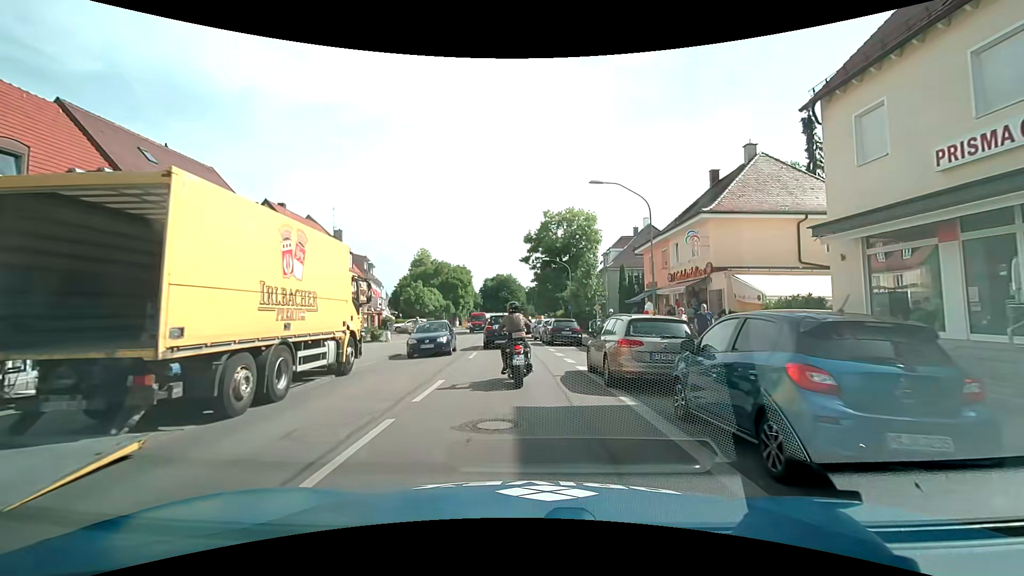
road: secondary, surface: asphalt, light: Day
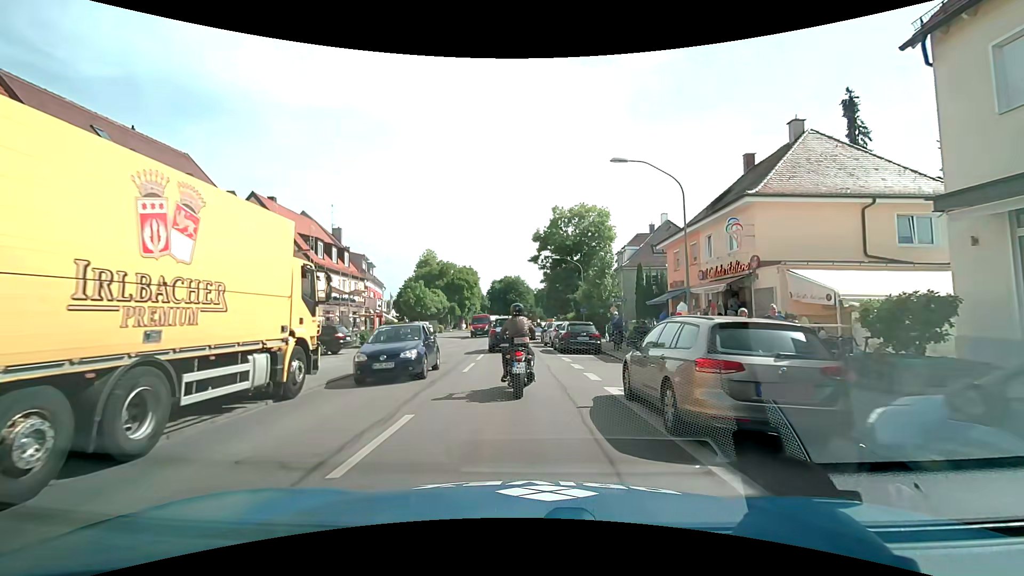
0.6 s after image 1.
(0.0, +3.8) m; 0°
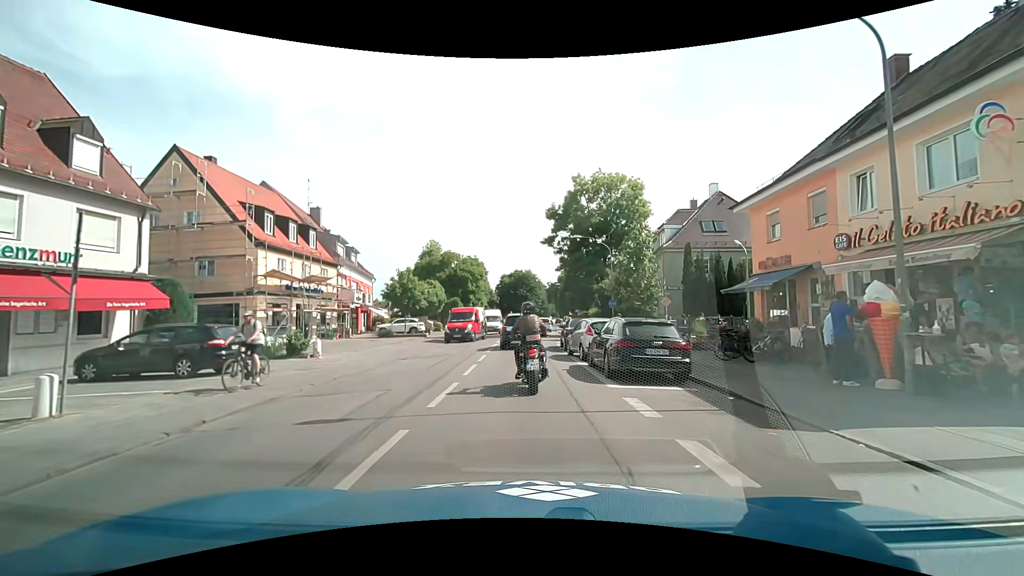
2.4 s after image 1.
(-0.2, +10.7) m; -1°
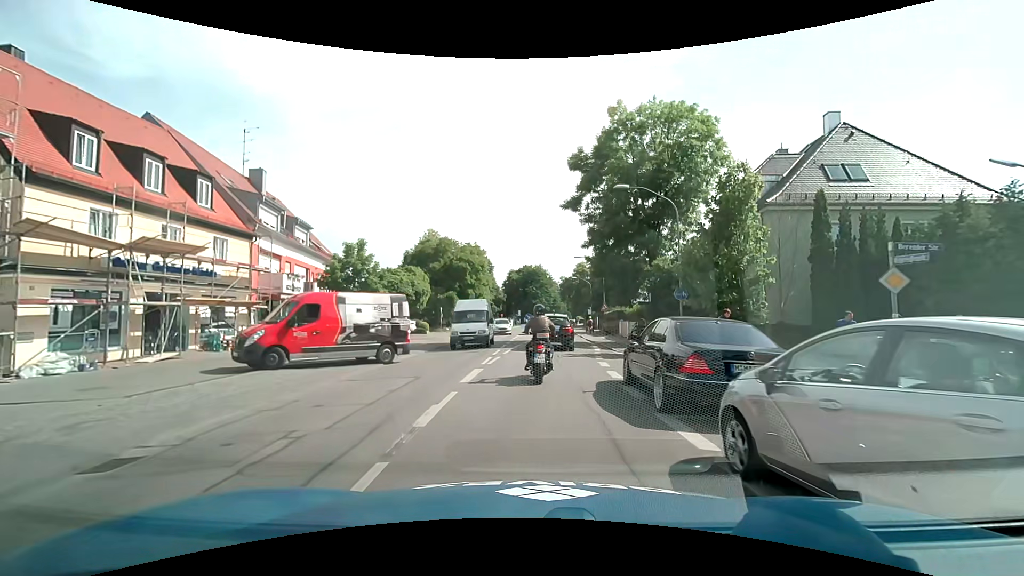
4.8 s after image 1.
(-0.3, +15.1) m; -1°
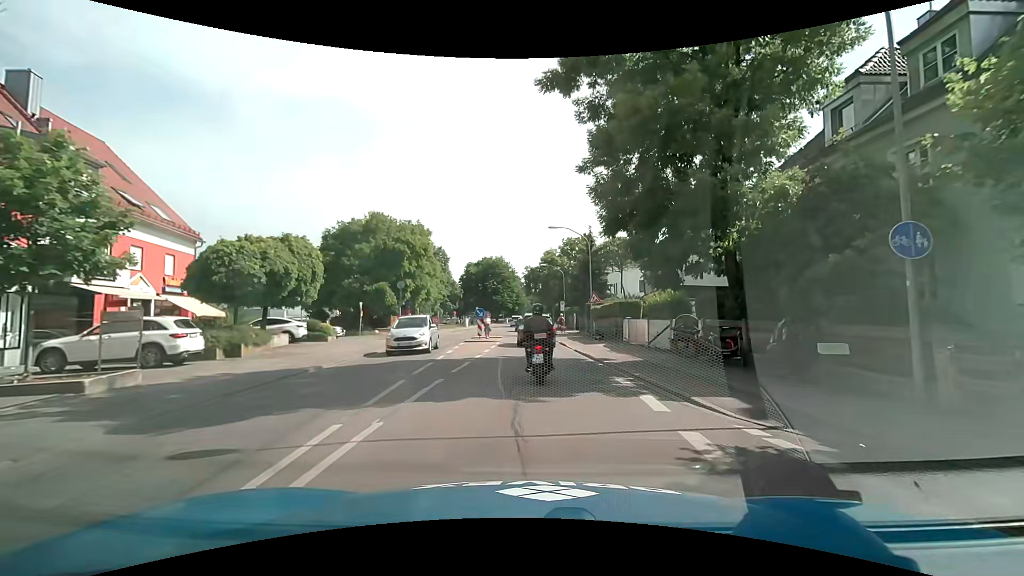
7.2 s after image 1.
(+0.5, +16.4) m; +5°
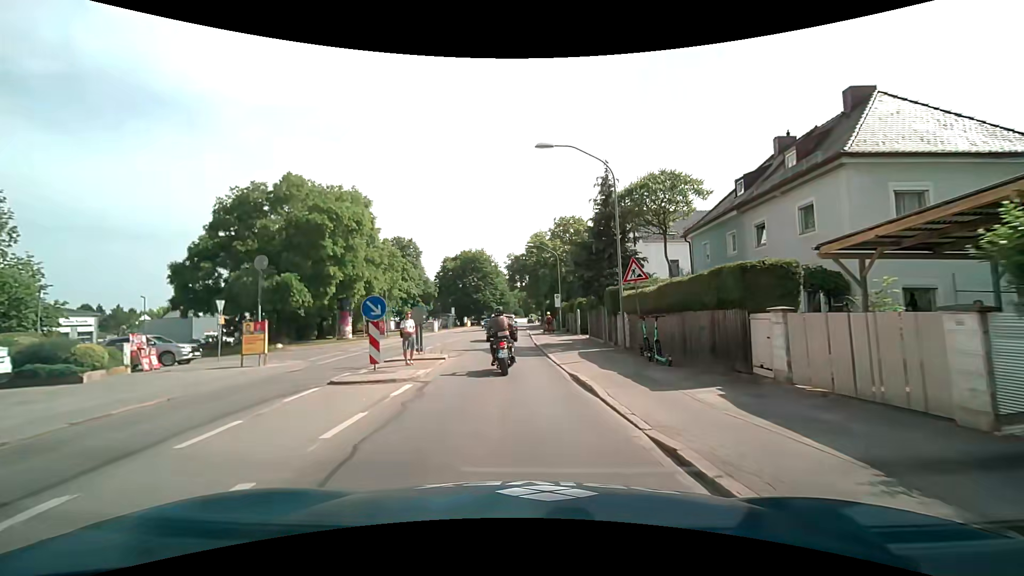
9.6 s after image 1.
(+0.4, +17.4) m; 0°
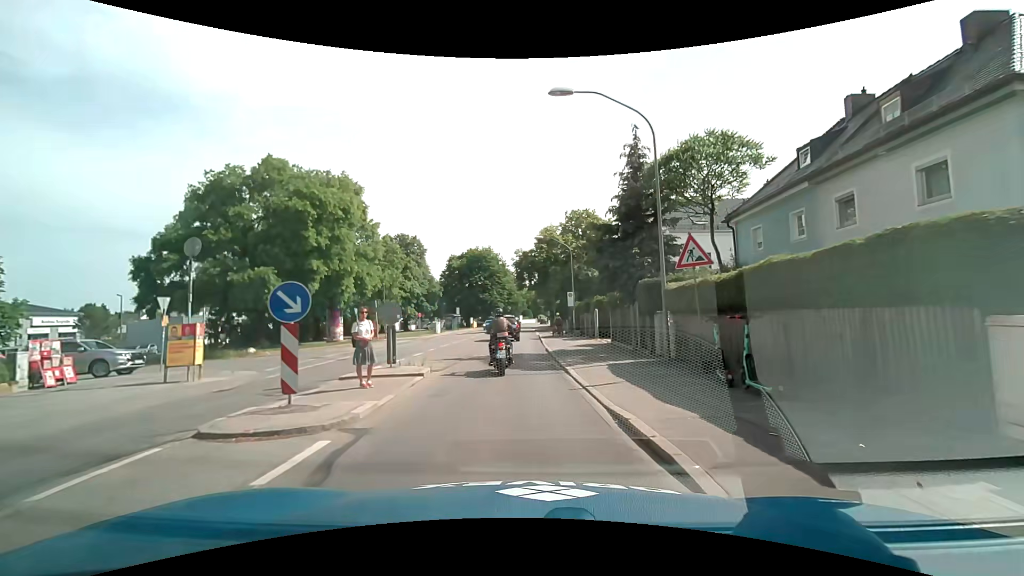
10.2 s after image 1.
(0.0, +4.7) m; -1°
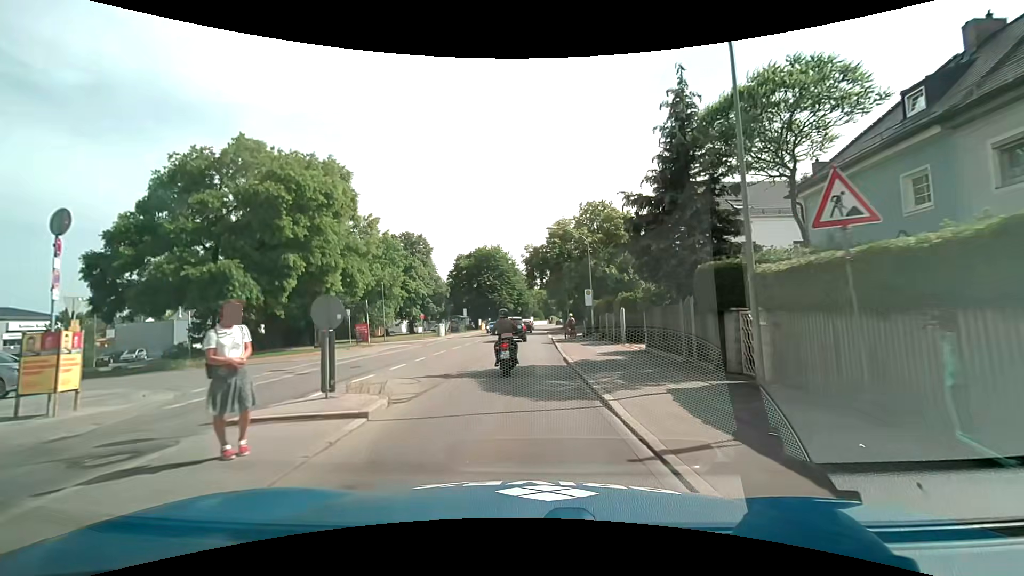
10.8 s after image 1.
(0.0, +4.9) m; -1°
(0, +10) (-1, +20) (-1, +30) (-1, +40) (-1, +50) (-1, +60) (0, +70) (0, +80) (+1, +90) (+3, +100) m
